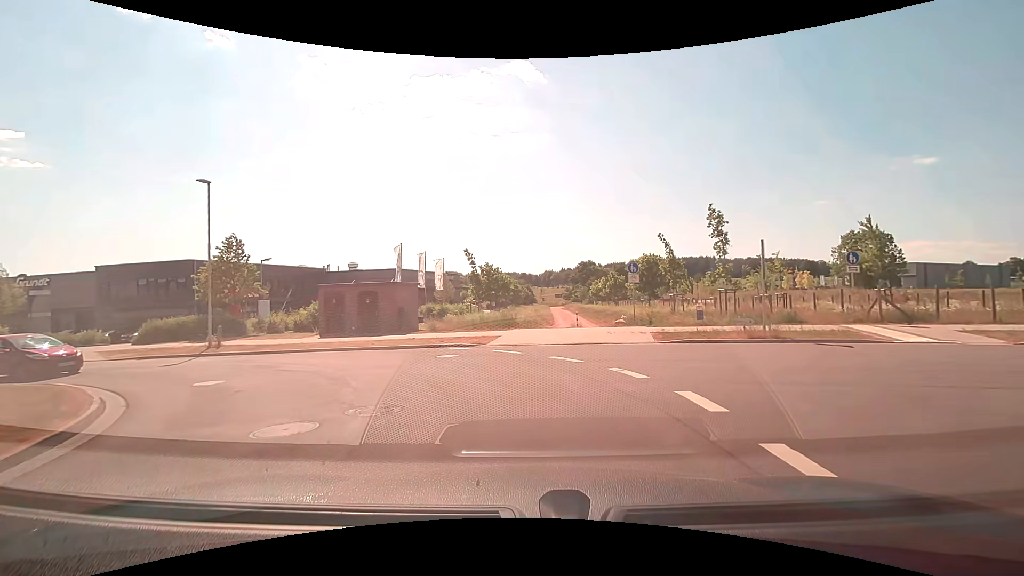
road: residential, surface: asphalt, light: Day
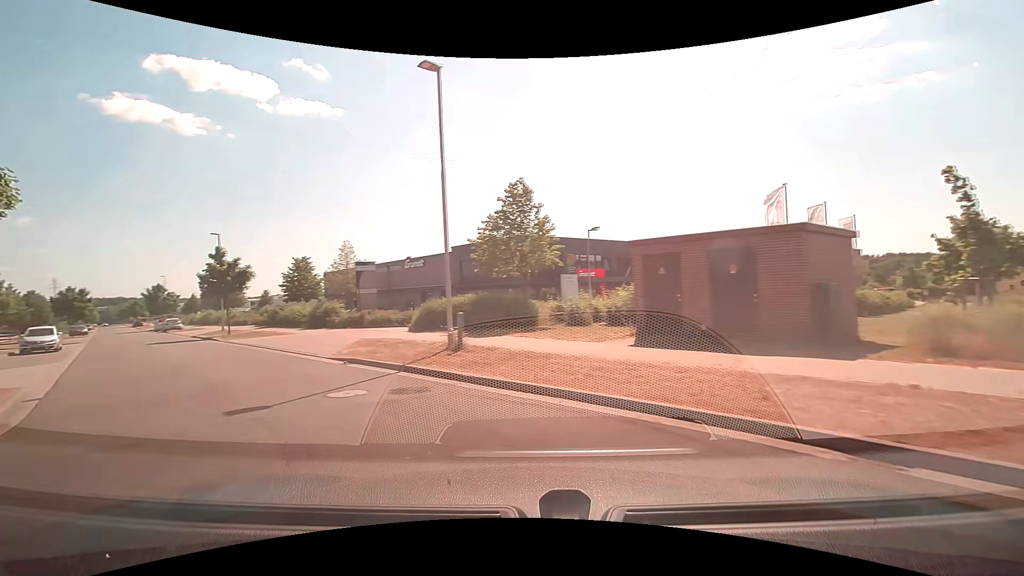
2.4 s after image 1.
(-3.4, +14.3) m; -39°
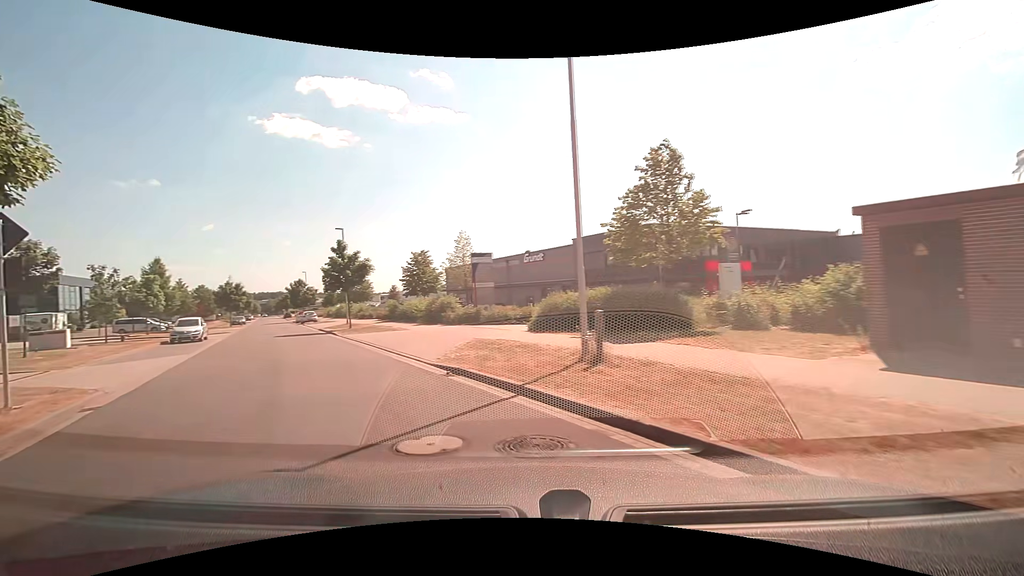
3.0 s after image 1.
(-0.4, +3.7) m; -13°
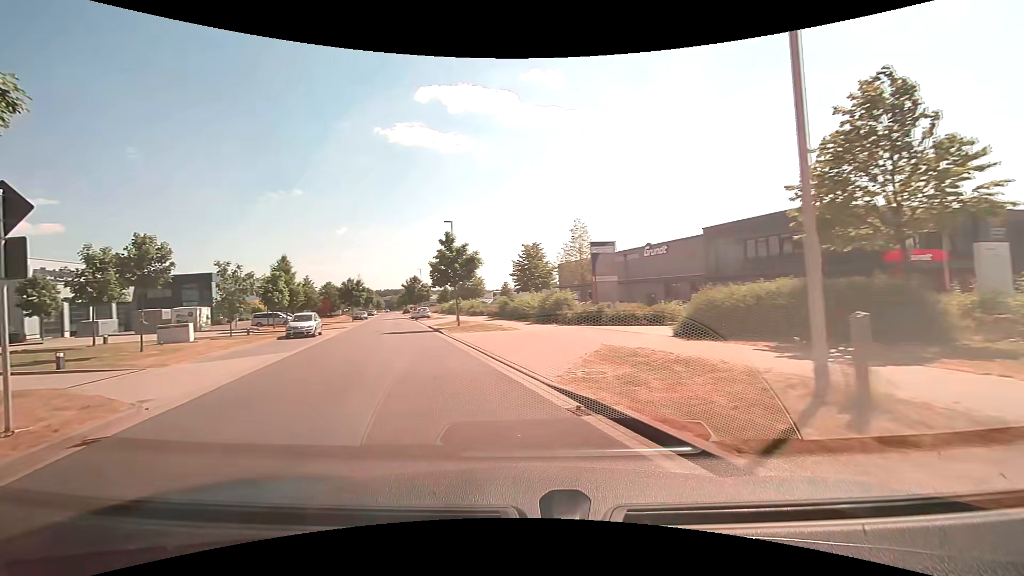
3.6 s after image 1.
(-0.4, +3.8) m; -13°
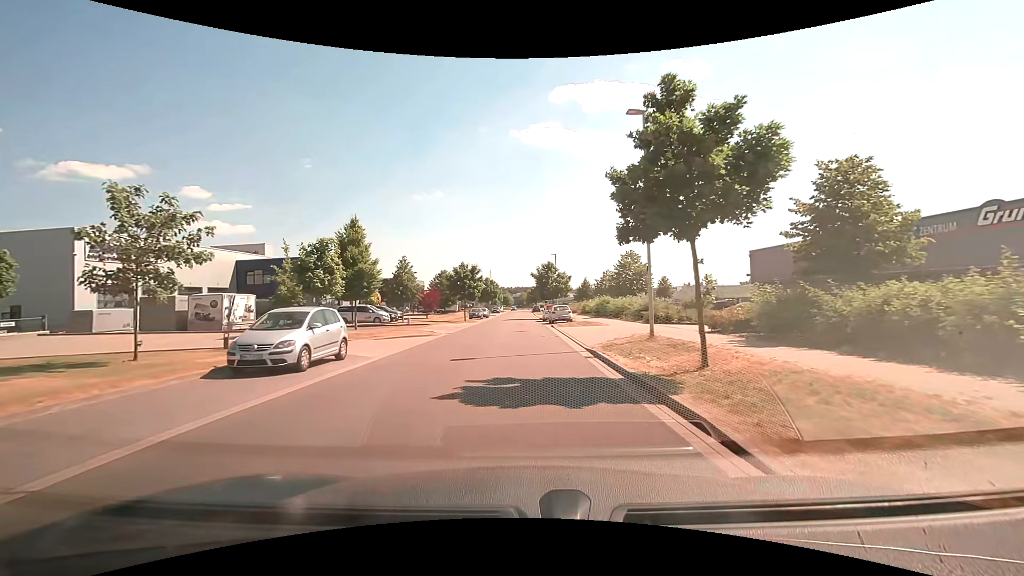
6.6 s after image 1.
(-4.8, +21.4) m; -15°
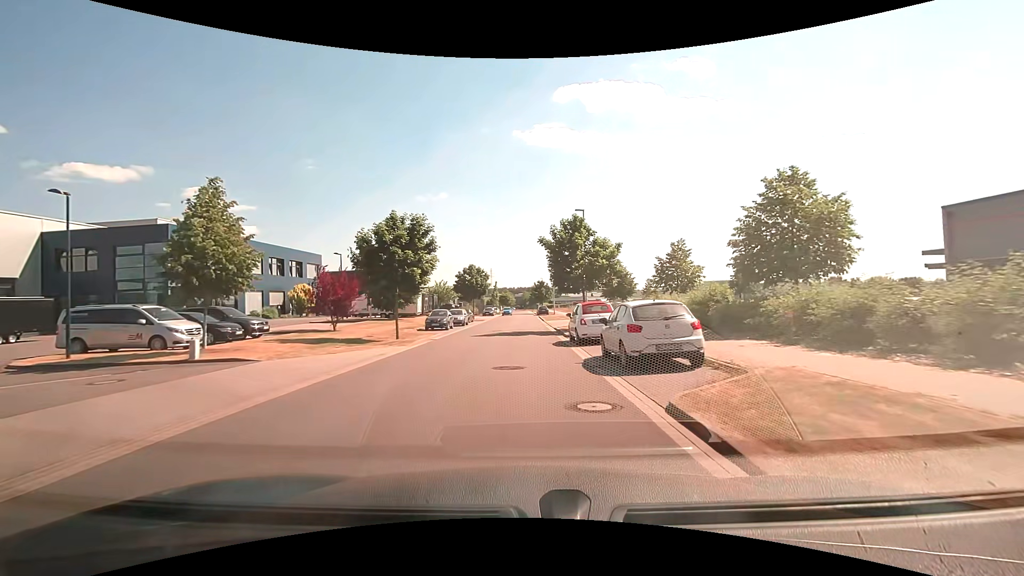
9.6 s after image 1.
(-0.1, +29.3) m; 0°
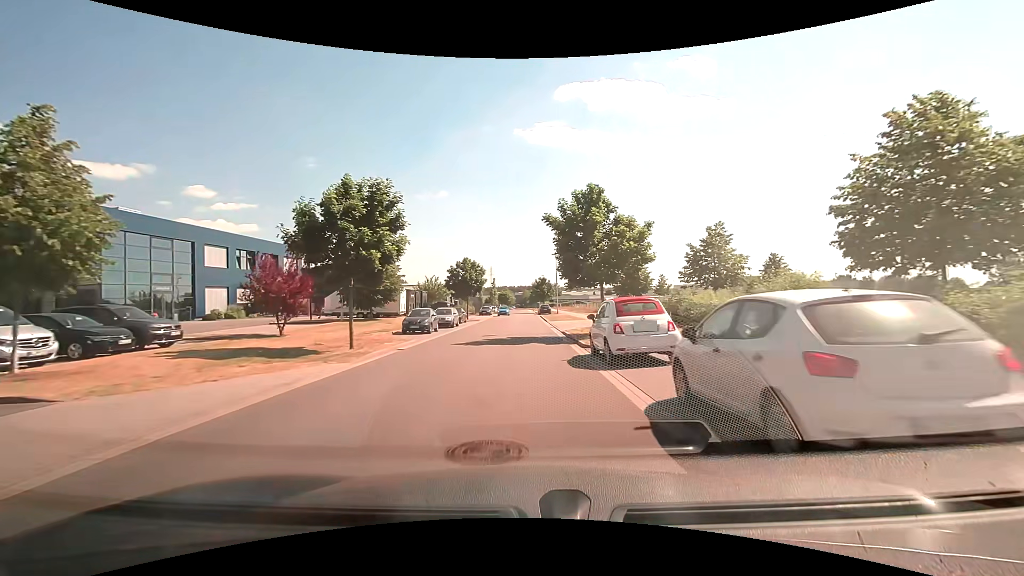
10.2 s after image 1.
(0.0, +6.6) m; 0°
